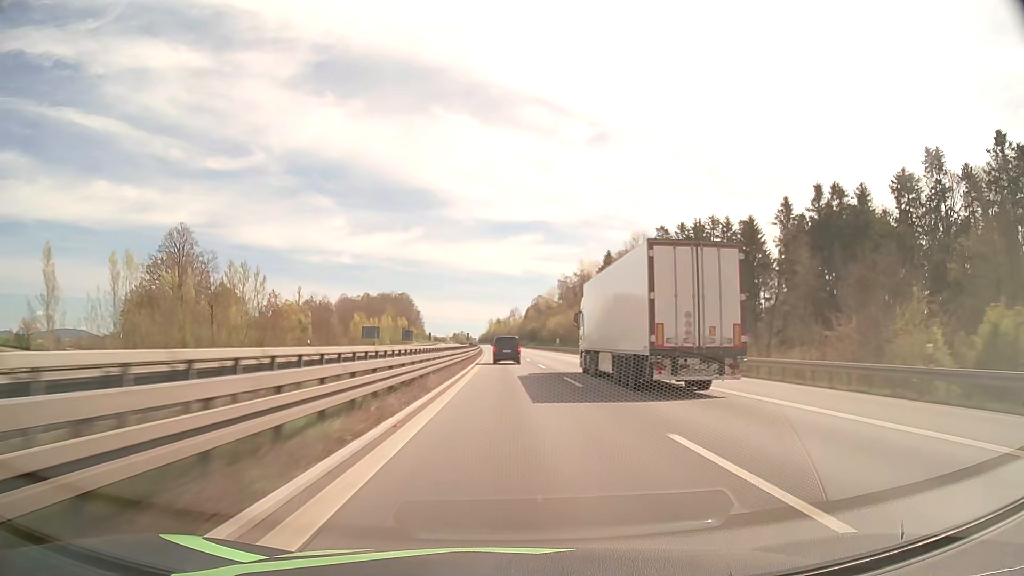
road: motorway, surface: asphalt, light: Day
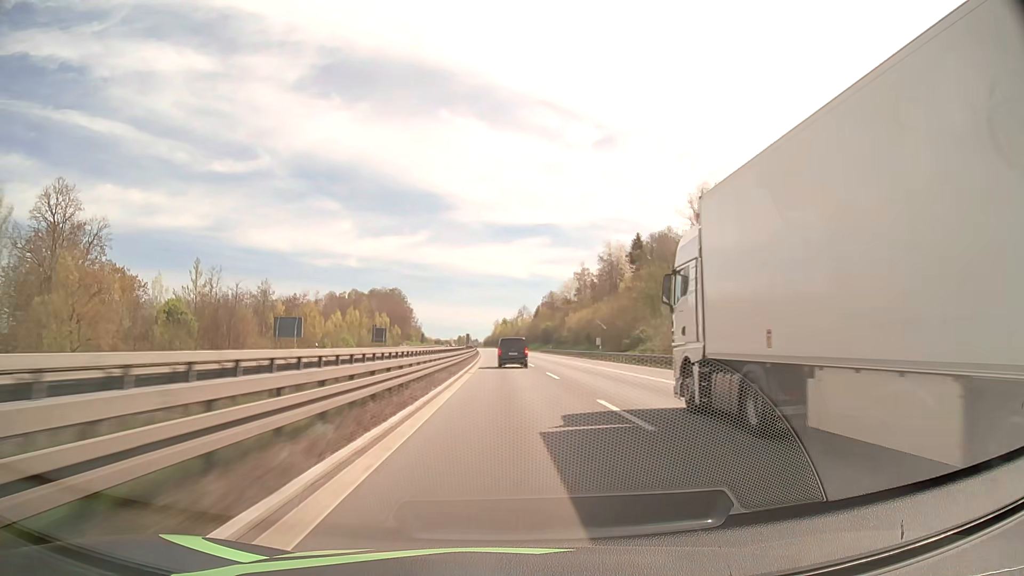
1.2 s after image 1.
(-0.2, +46.1) m; -1°
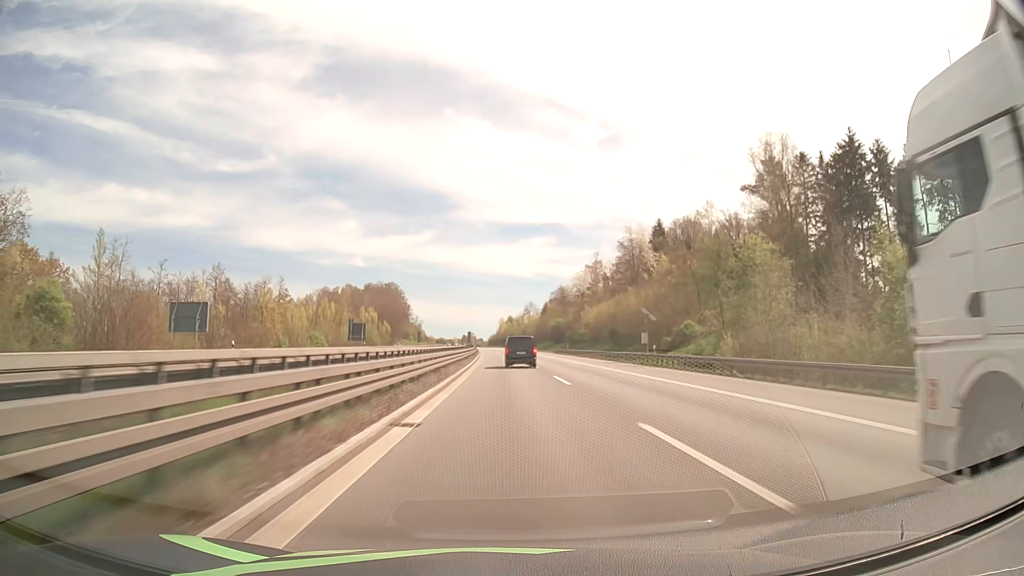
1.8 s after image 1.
(-0.1, +23.0) m; 0°
(0, +10) (0, +20) (0, +30) (0, +40) (0, +50) (-1, +60) (-1, +70) (-1, +80) (-1, +90) (-2, +100) m
